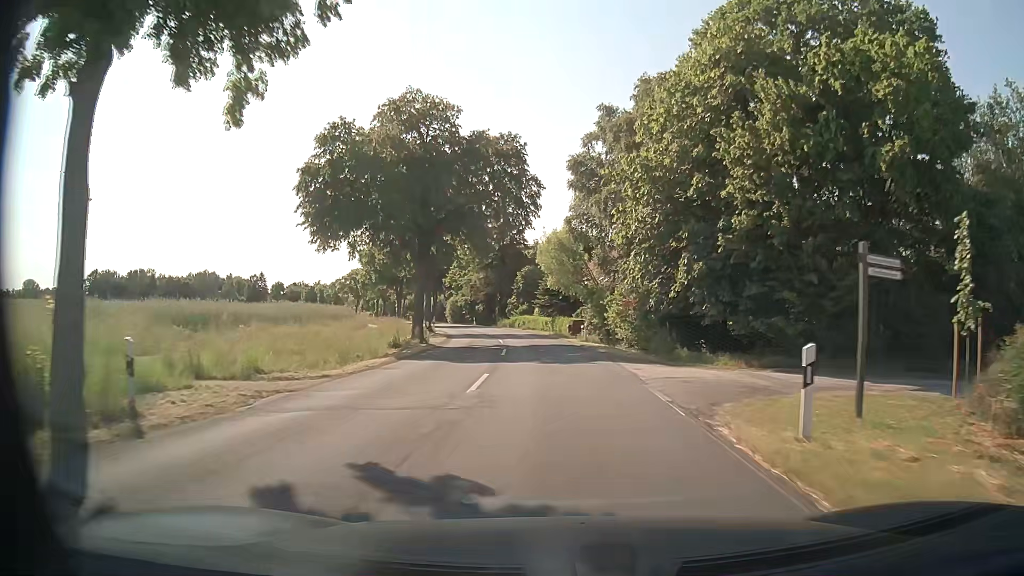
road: secondary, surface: asphalt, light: Day
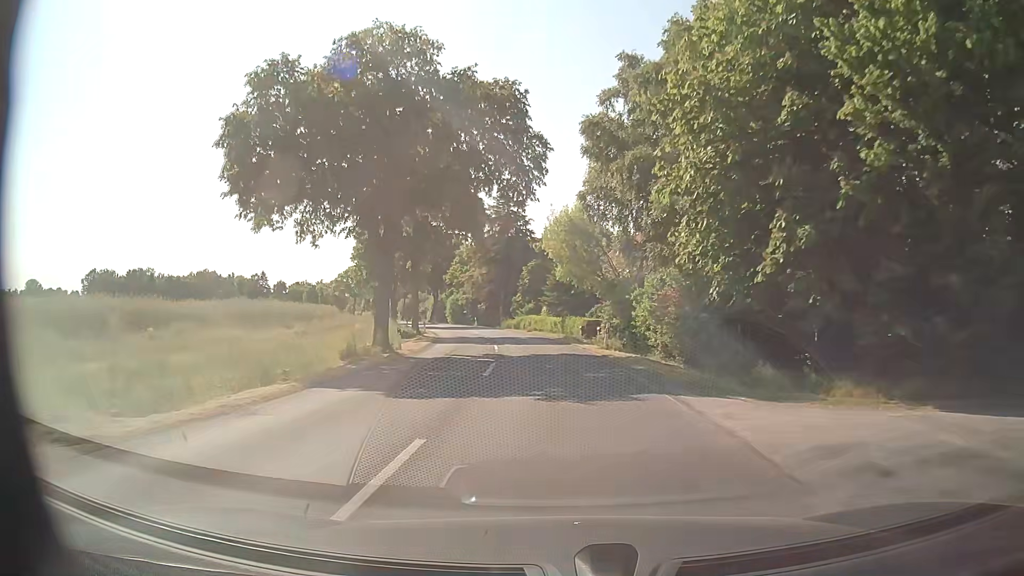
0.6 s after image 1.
(0.0, +8.6) m; -1°
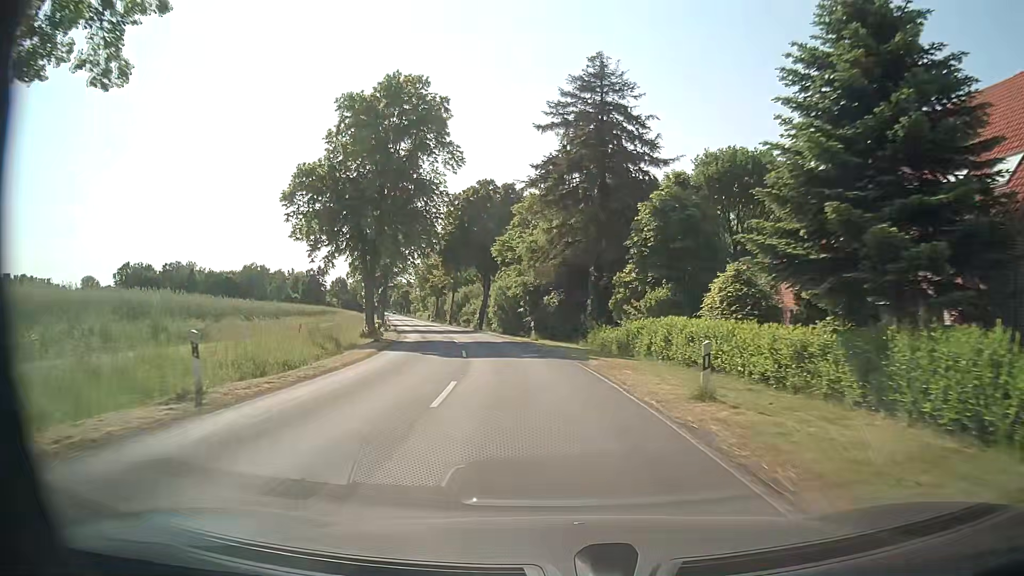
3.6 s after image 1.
(-2.5, +42.8) m; -8°
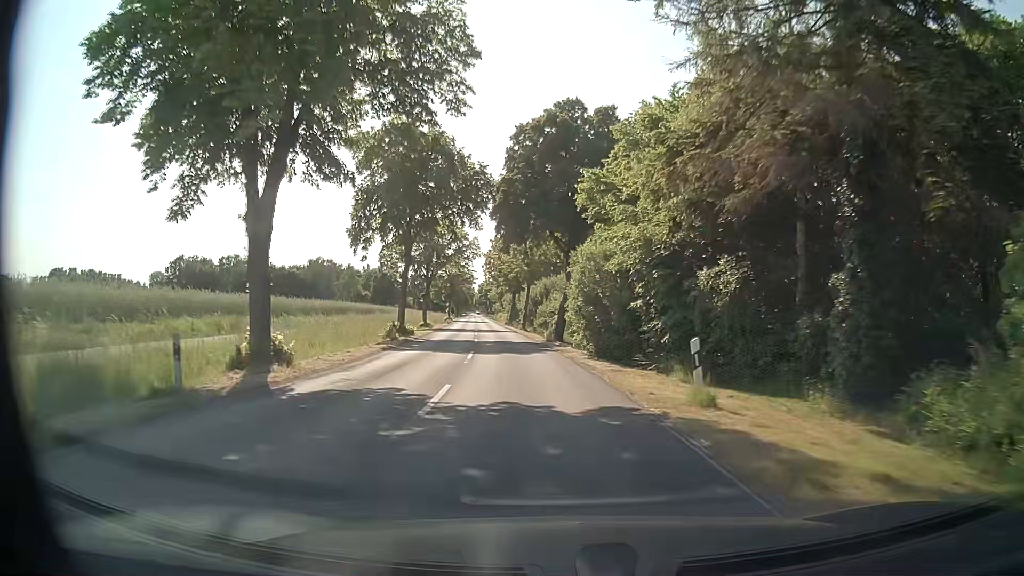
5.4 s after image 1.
(-1.8, +25.6) m; -8°
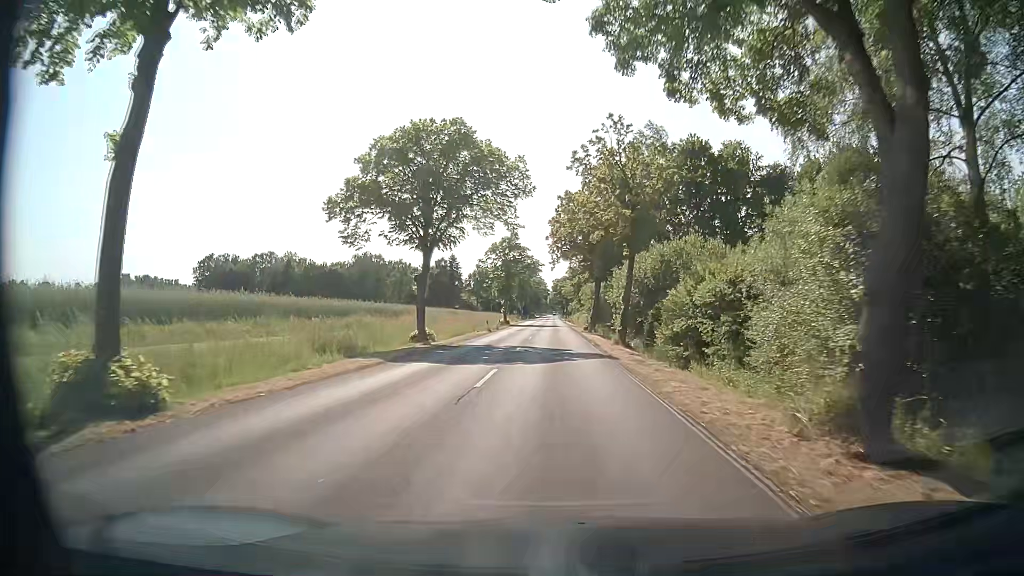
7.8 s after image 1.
(-2.5, +34.0) m; -7°
(0, +10) (0, +20) (0, +30) (0, +40) (0, +50) (0, +60) (0, +70) (-1, +80) (-1, +90) (-1, +100) m
